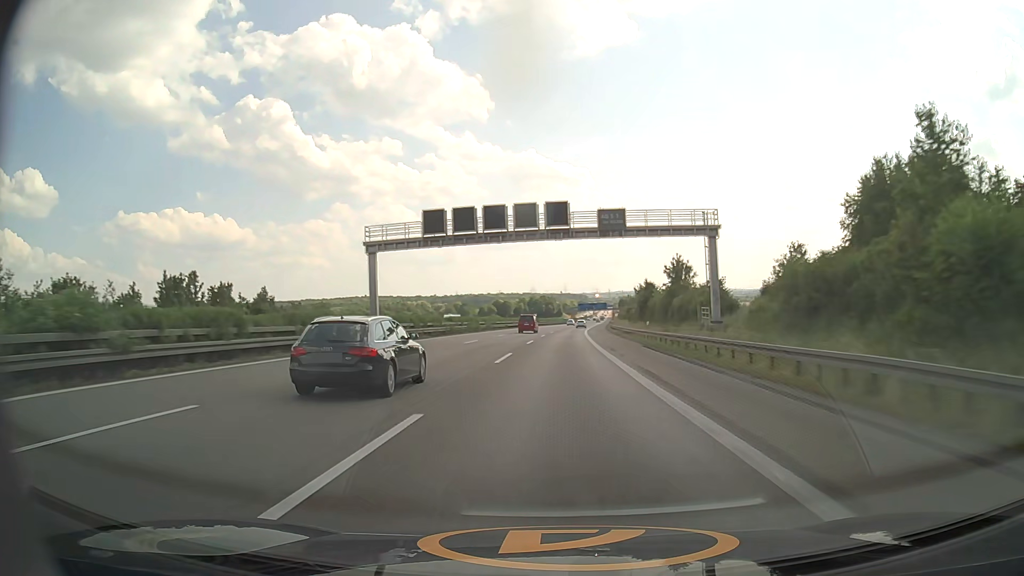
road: motorway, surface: asphalt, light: Day
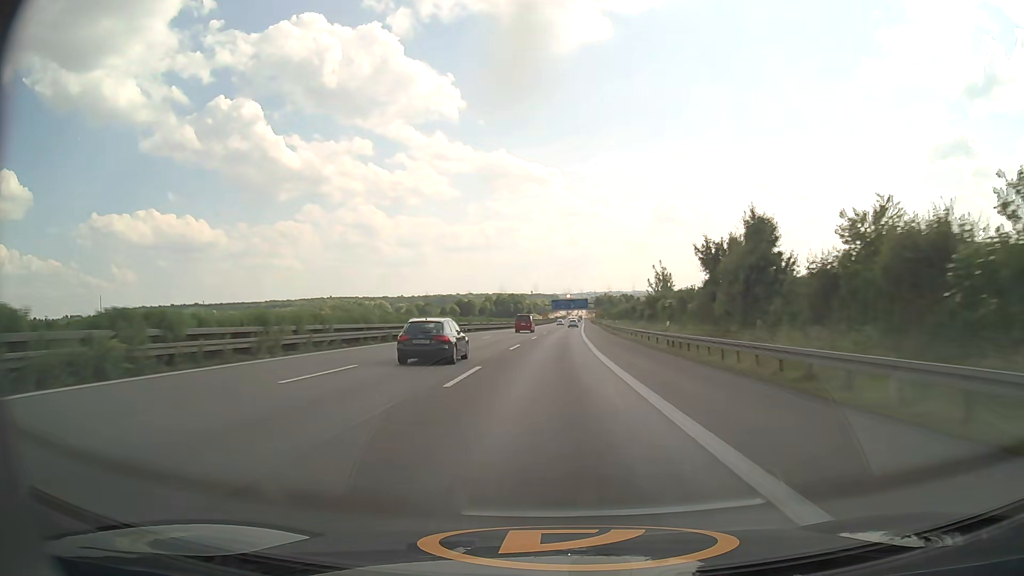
(+1.4, +61.3) m; +2°
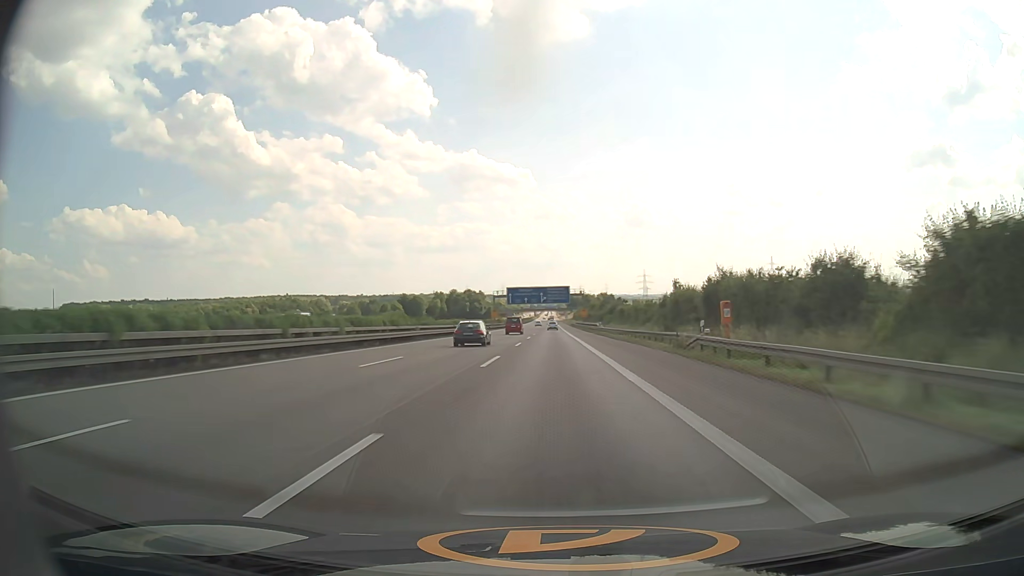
(+2.8, +101.0) m; +3°
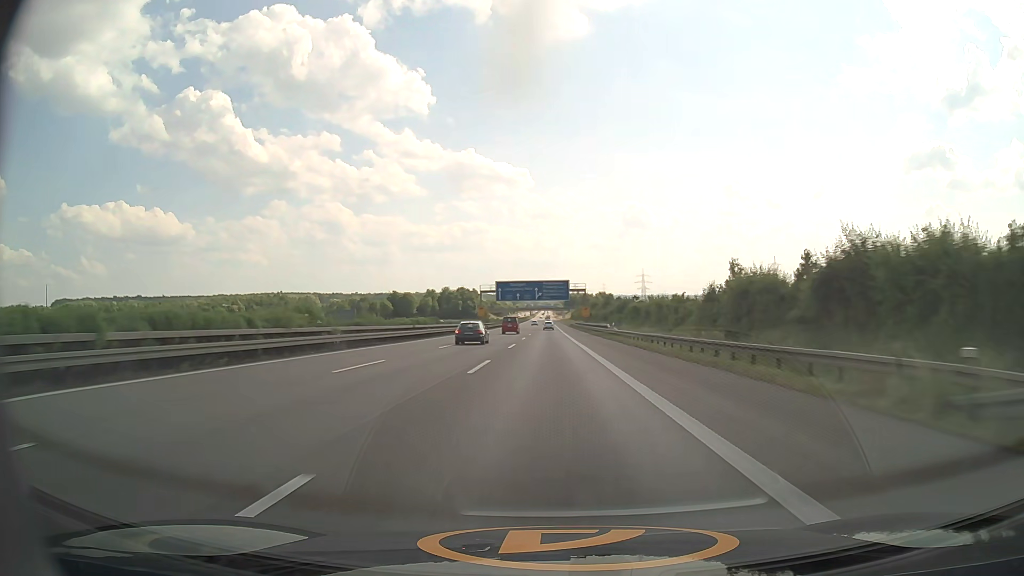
(+0.1, +20.0) m; 0°
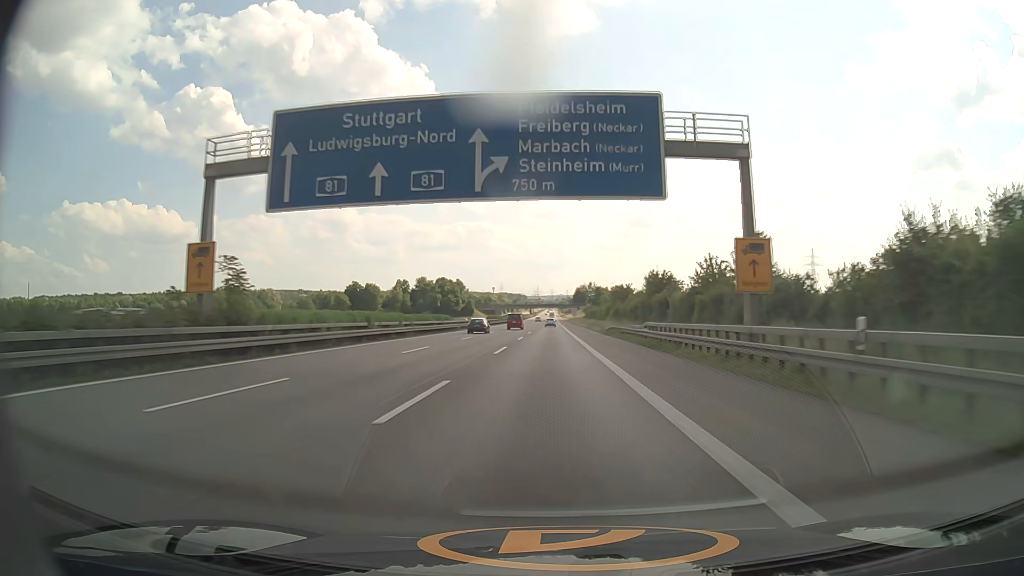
(-0.2, +98.4) m; 0°
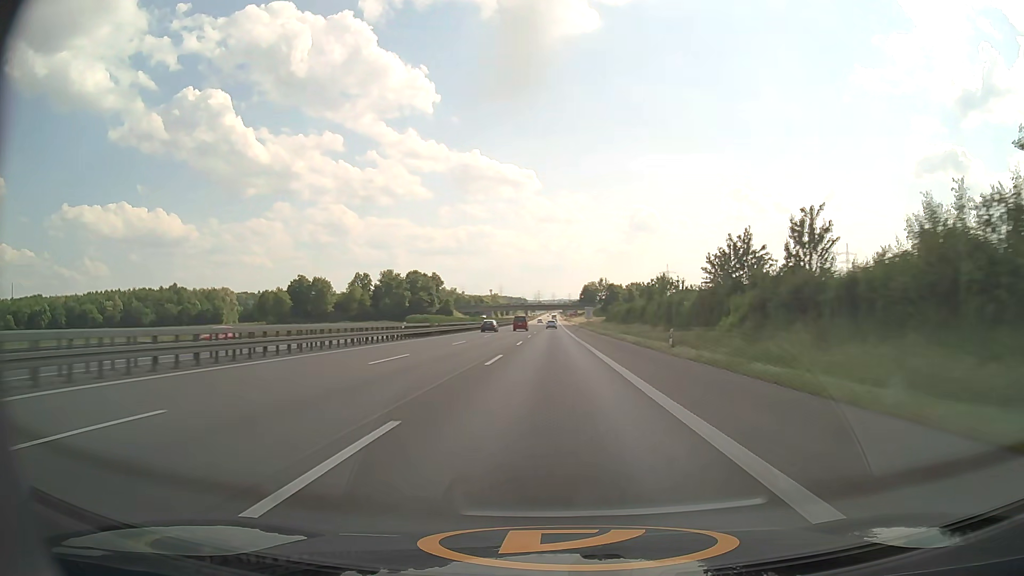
(-0.2, +77.1) m; 0°
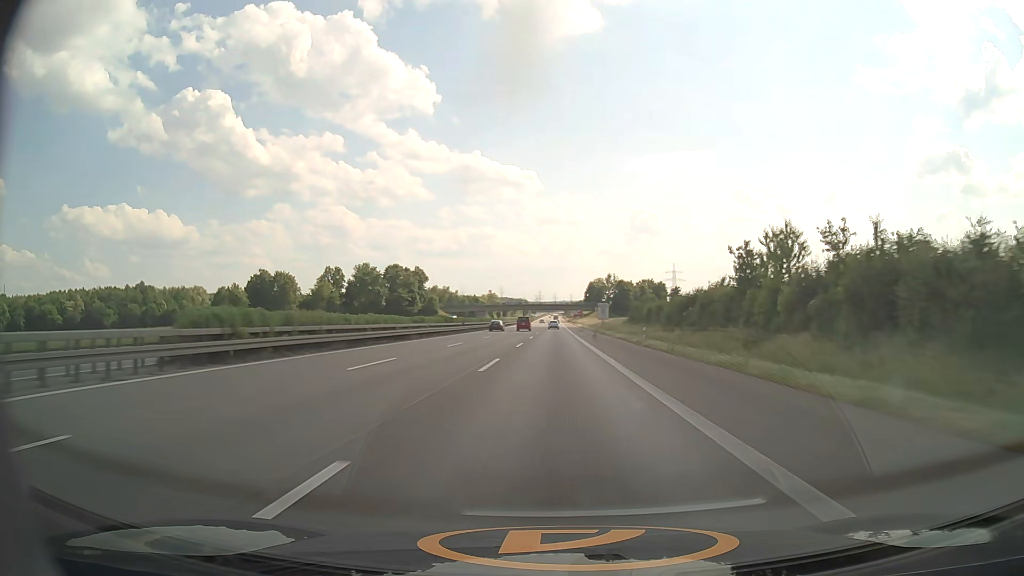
(0.0, +38.4) m; 0°
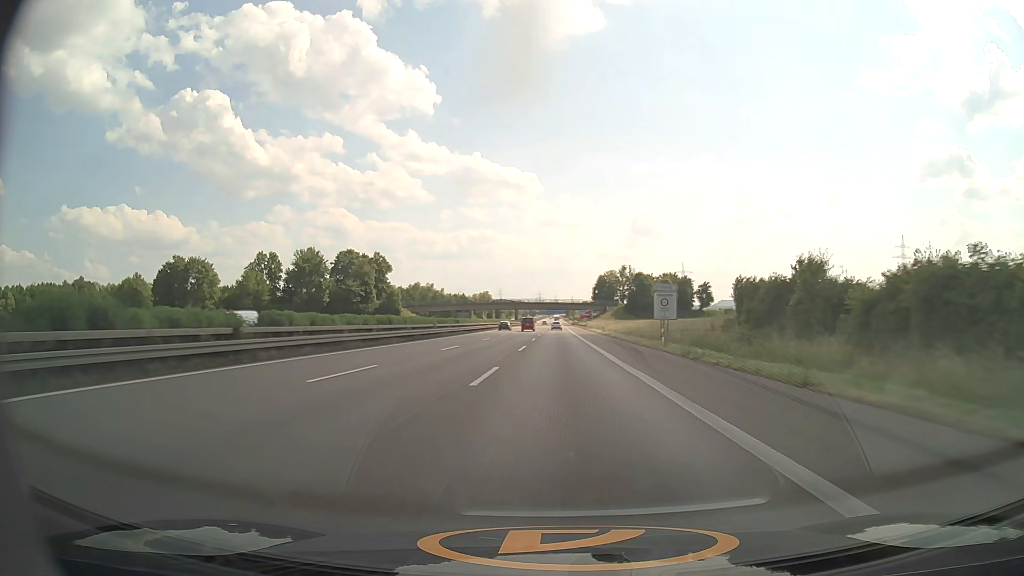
(-0.1, +57.7) m; 0°
(0, +10) (0, +20) (0, +30) (0, +40) (0, +50) (0, +60) (0, +70) (0, +80) (0, +90) (0, +100) m
